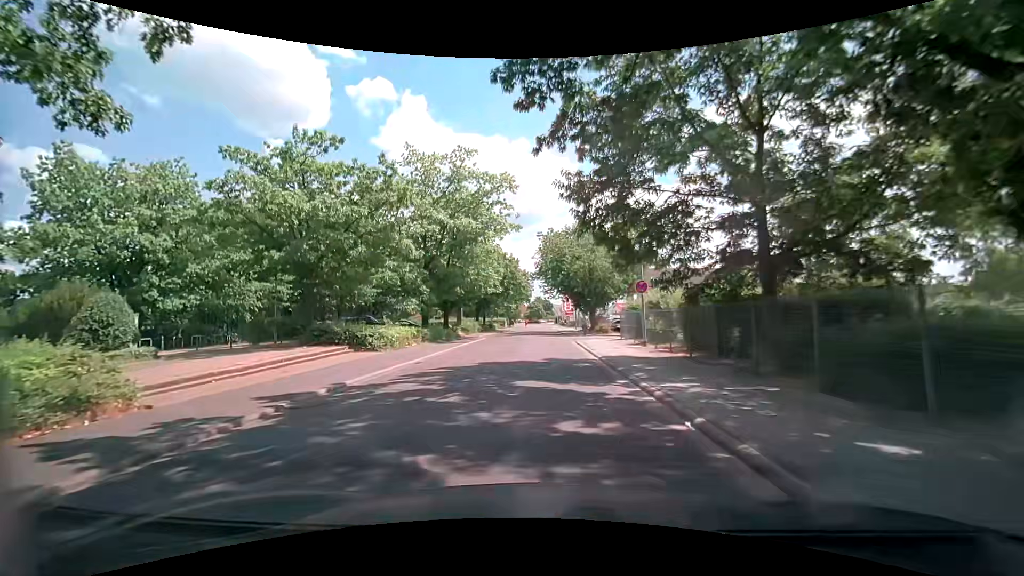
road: unclassified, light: Day
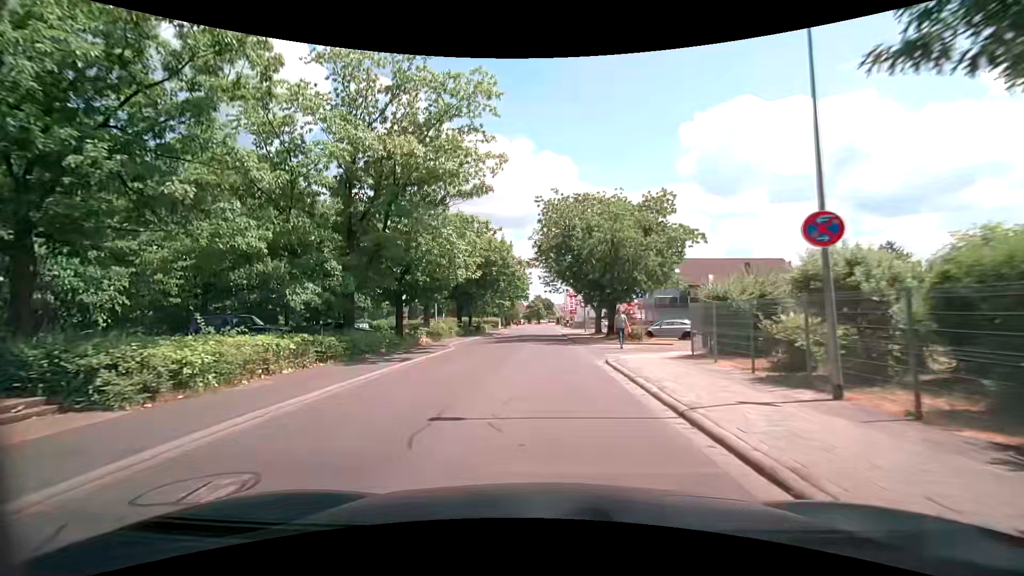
(0.0, +14.4) m; 0°
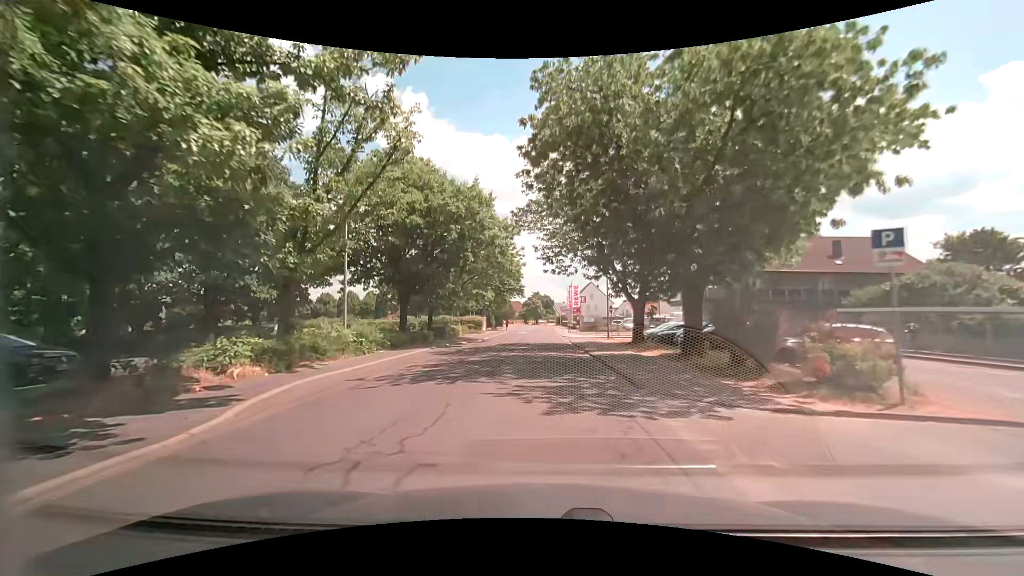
(-0.1, +20.2) m; -1°
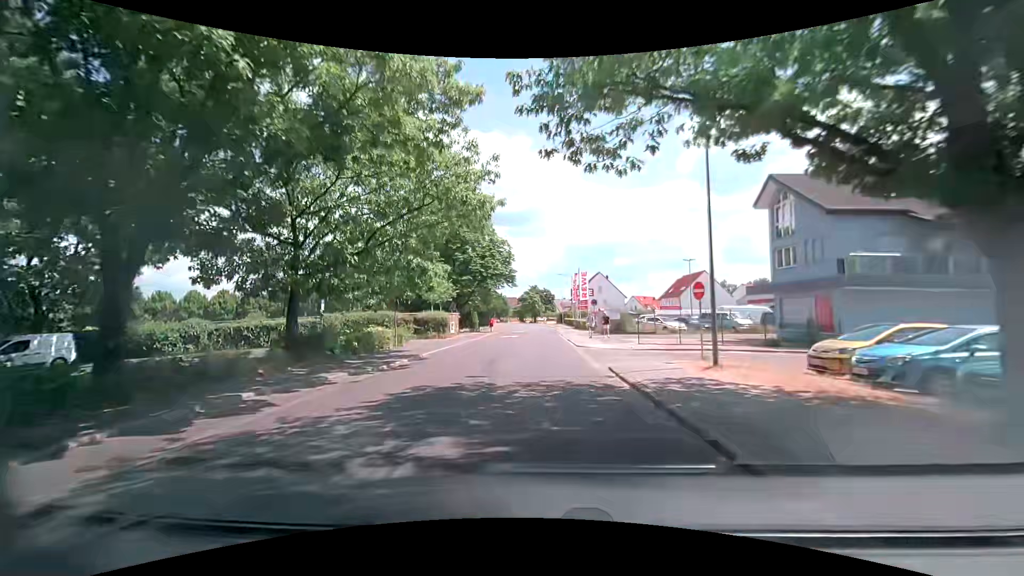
(+0.2, +21.2) m; +1°
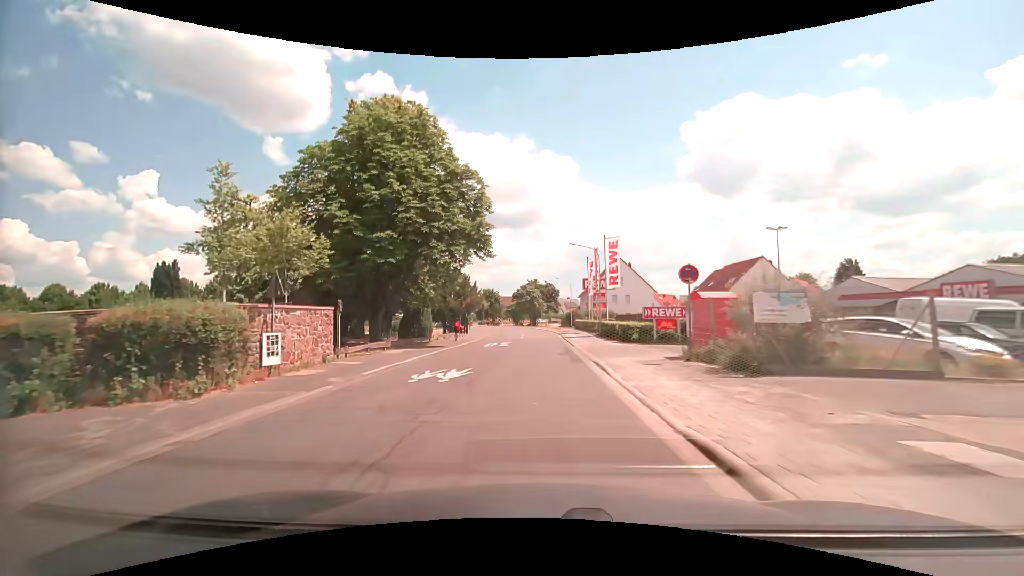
(-0.1, +27.7) m; 0°
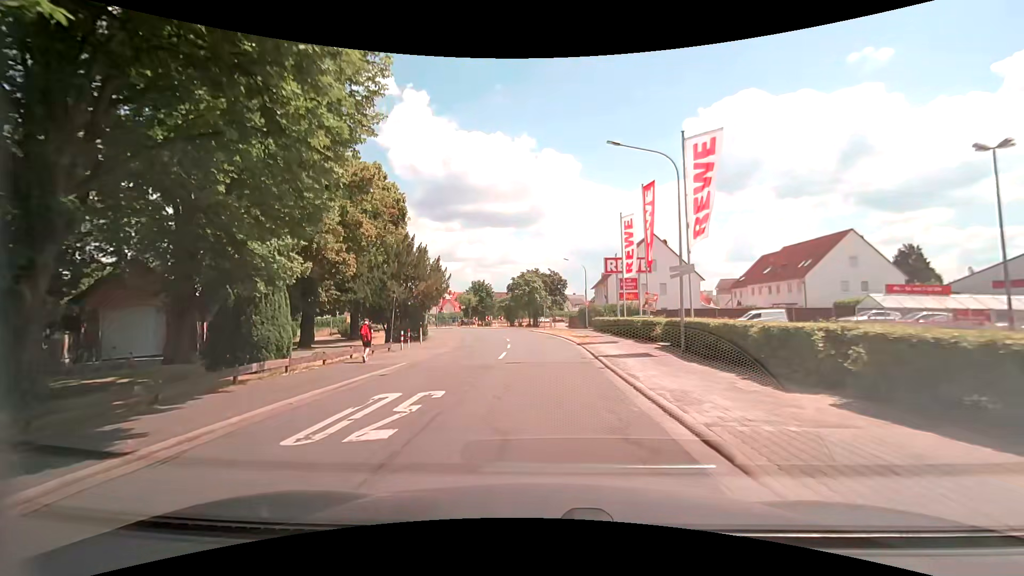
(-0.1, +22.3) m; 0°
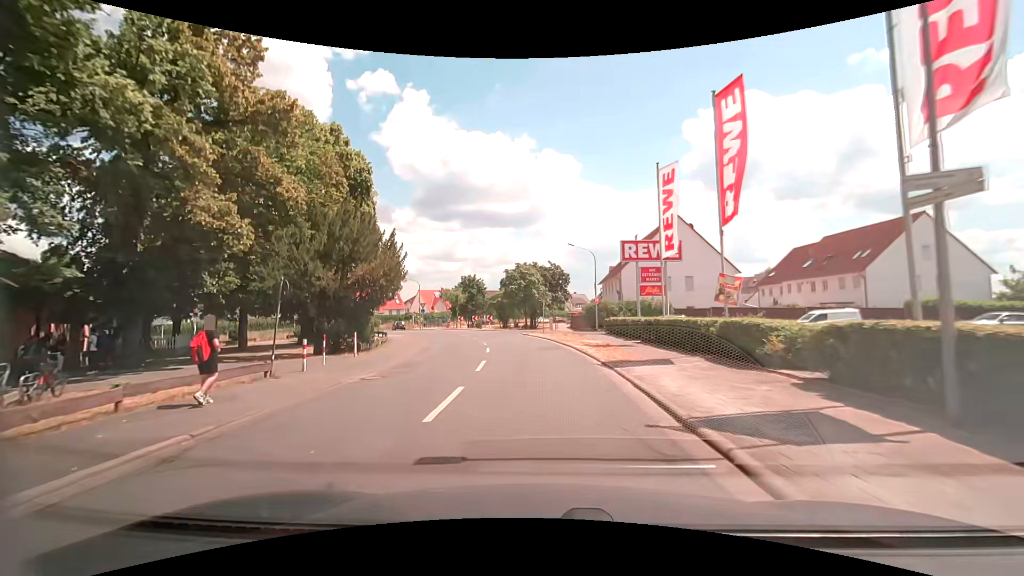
(0.0, +11.0) m; 0°
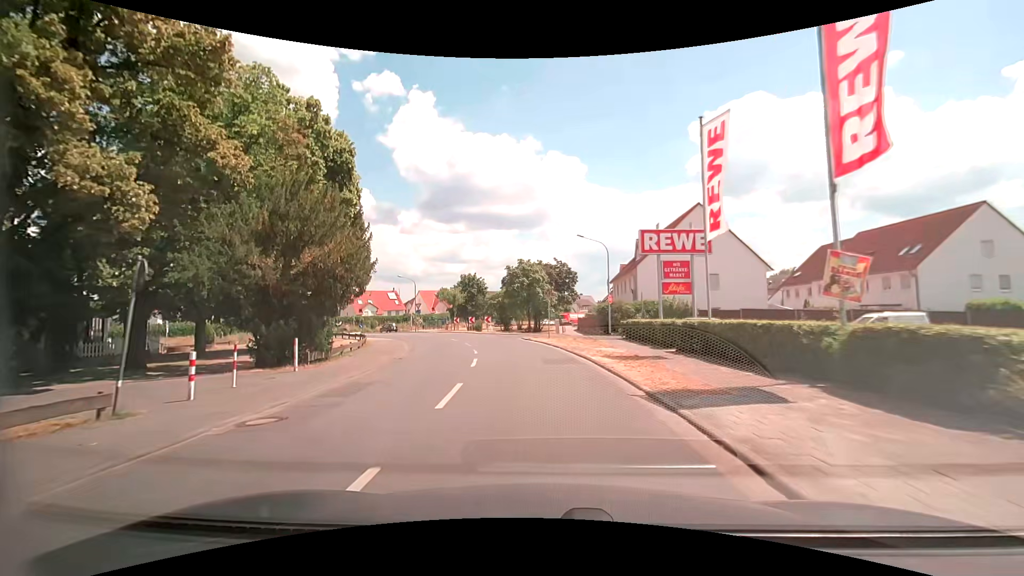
(-0.1, +5.4) m; -1°
(0, +10) (-1, +20) (-3, +30) (-7, +39) (-11, +48) (-16, +57) (-20, +66) (-23, +75) (-22, +85) (-18, +94) m
